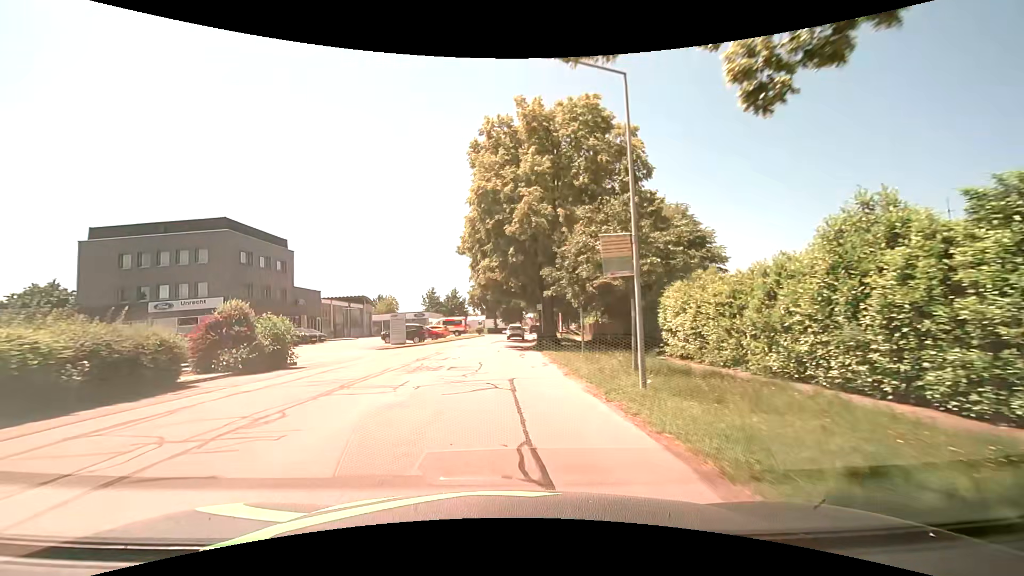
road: unclassified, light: Day
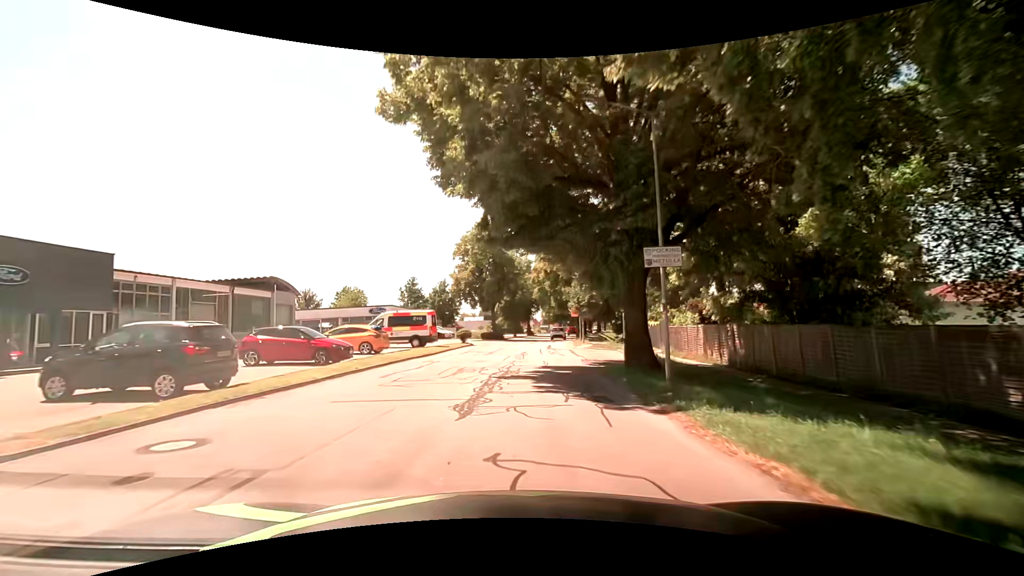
(-0.6, +32.7) m; 0°
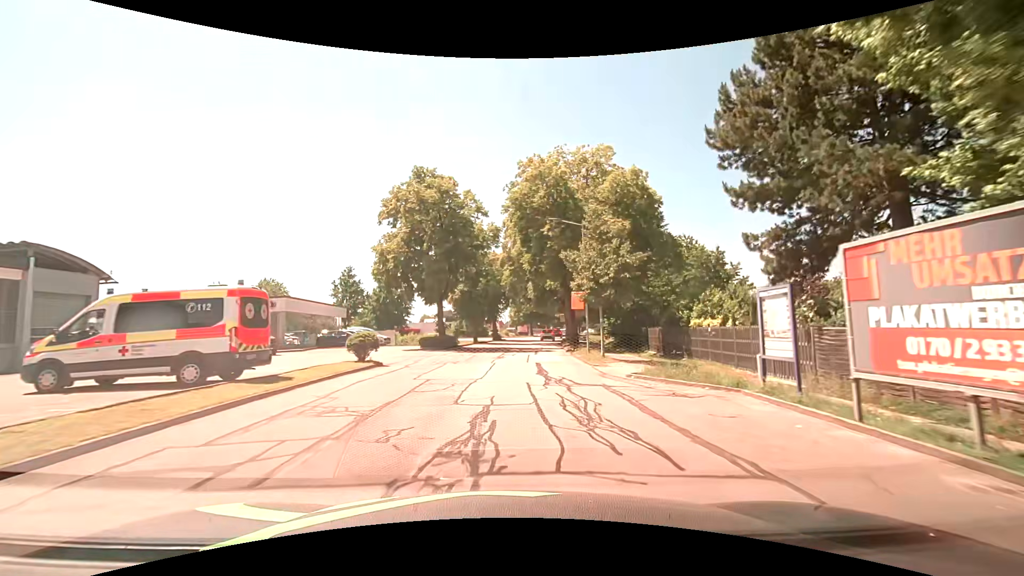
(+0.7, +20.5) m; +3°
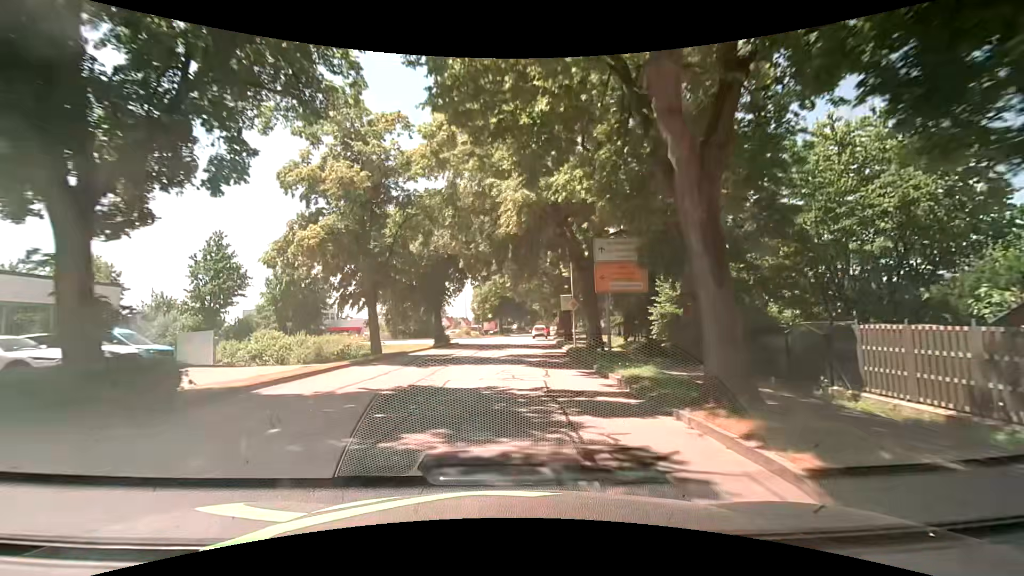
(+1.6, +29.0) m; +5°
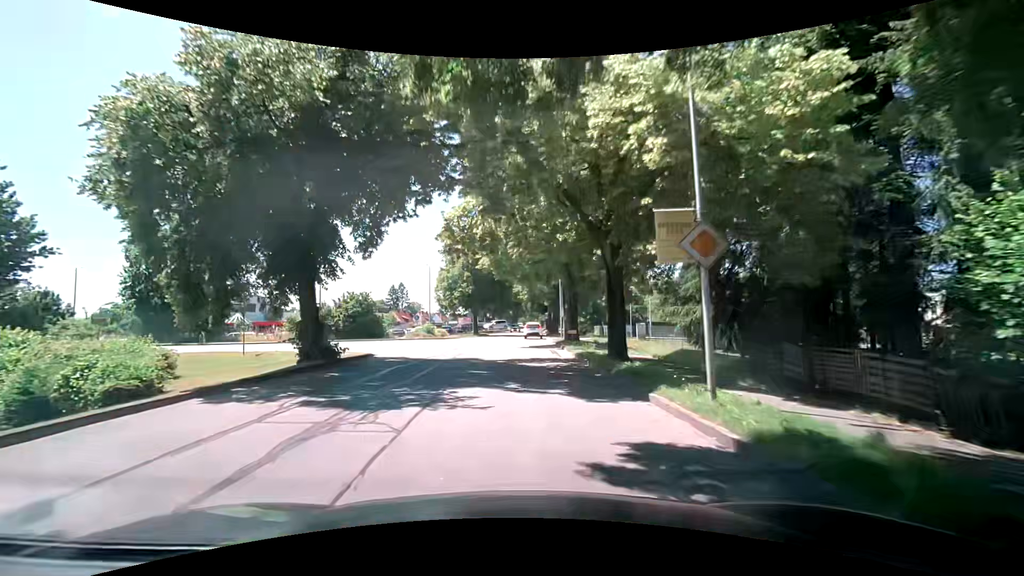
(+0.3, +21.6) m; +3°
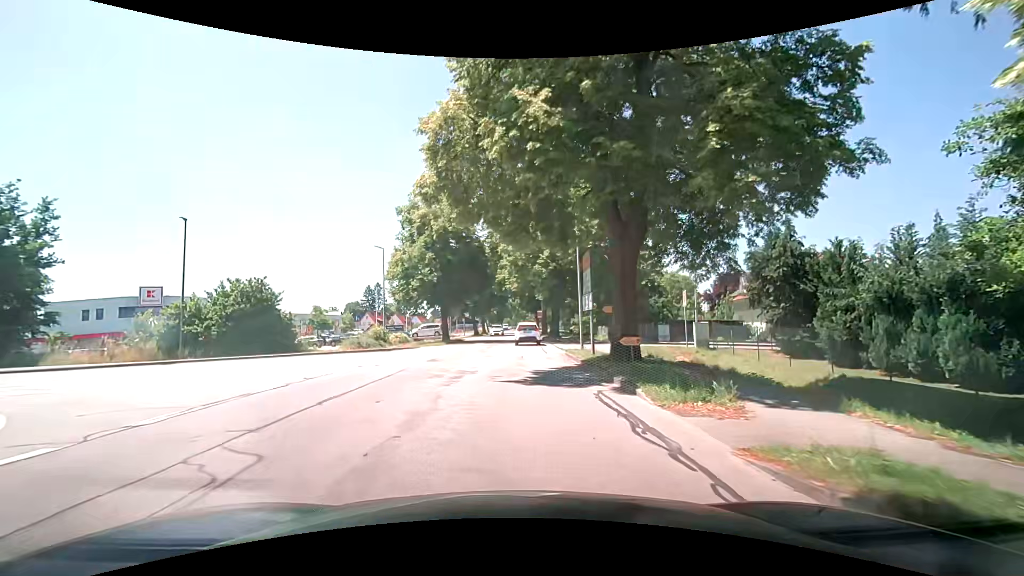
(+0.1, +16.9) m; -1°
